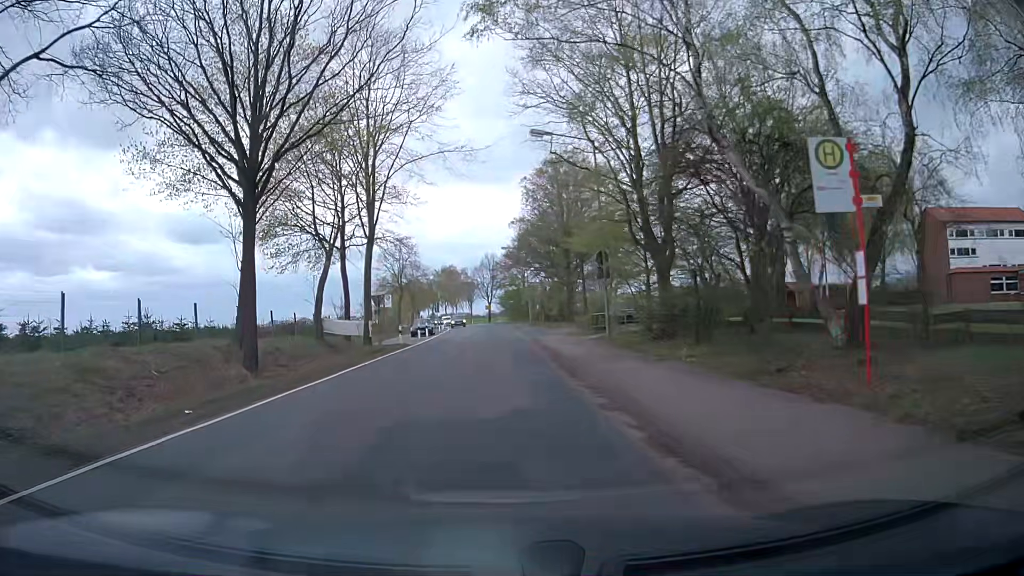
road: secondary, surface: asphalt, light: Day
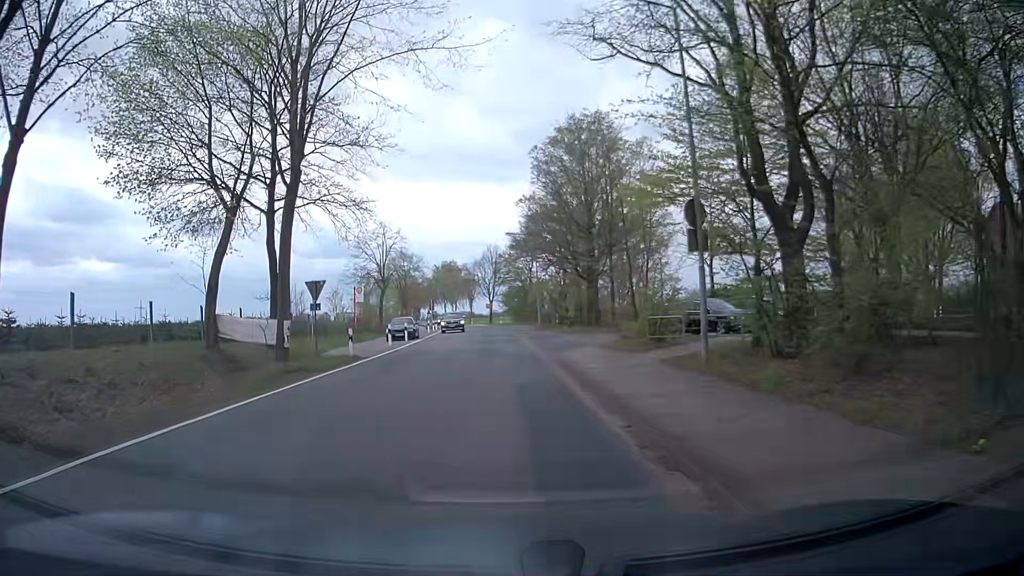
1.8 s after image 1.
(-0.2, +12.1) m; -1°
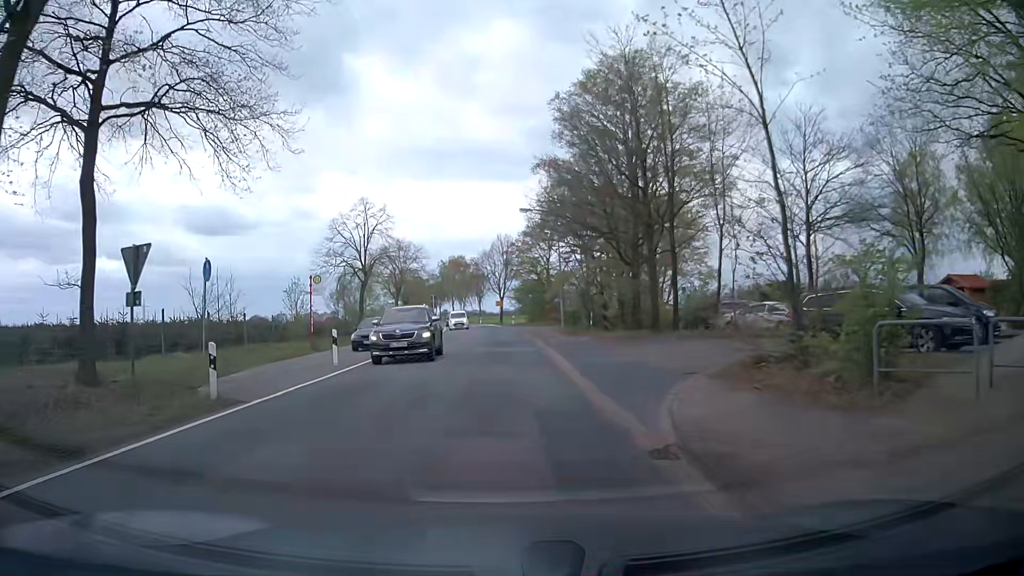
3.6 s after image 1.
(-0.2, +12.4) m; -1°
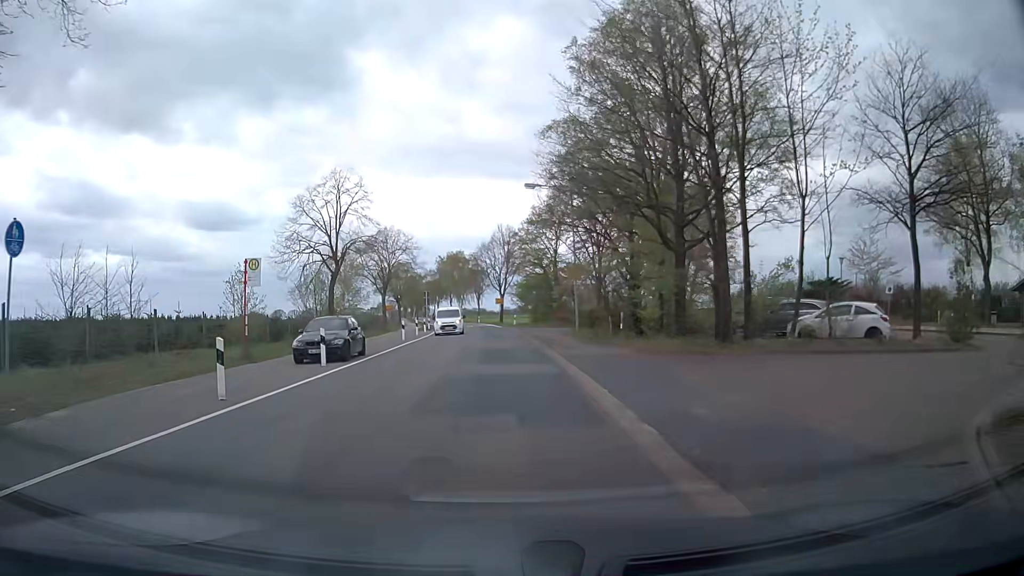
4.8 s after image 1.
(0.0, +8.4) m; +1°
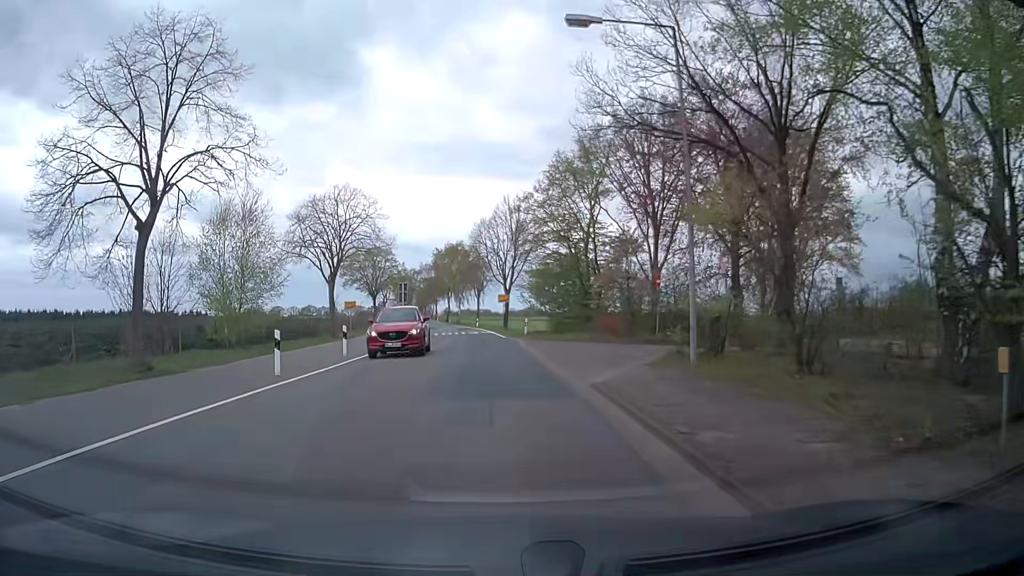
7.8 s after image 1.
(-0.4, +21.4) m; -1°
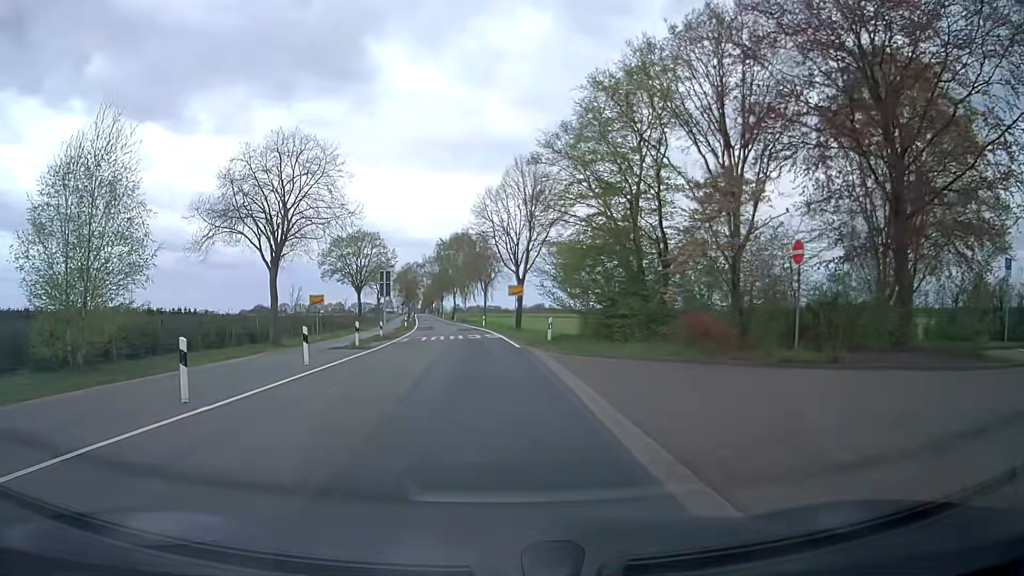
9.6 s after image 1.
(-0.2, +13.1) m; -1°
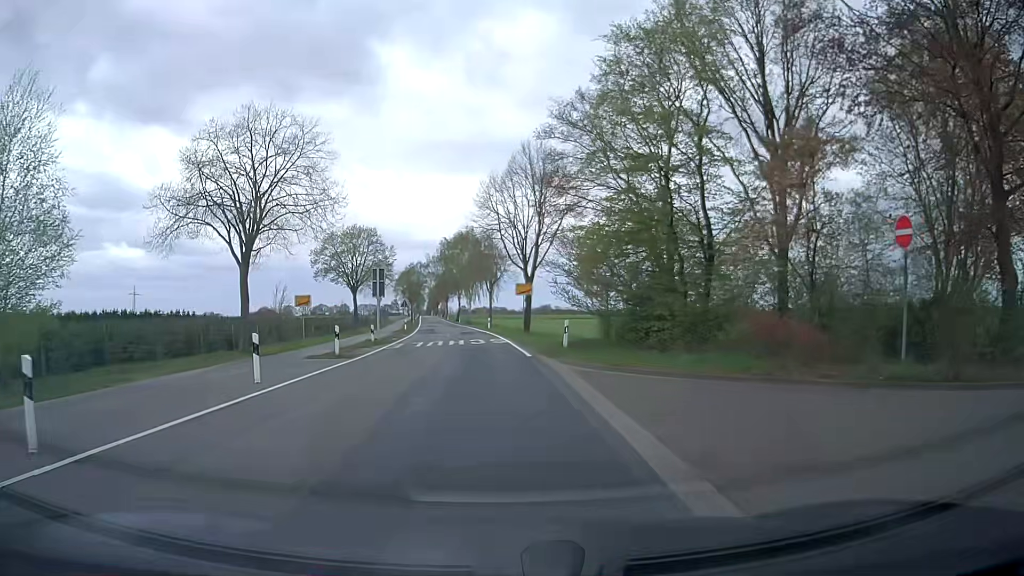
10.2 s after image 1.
(0.0, +4.4) m; -1°
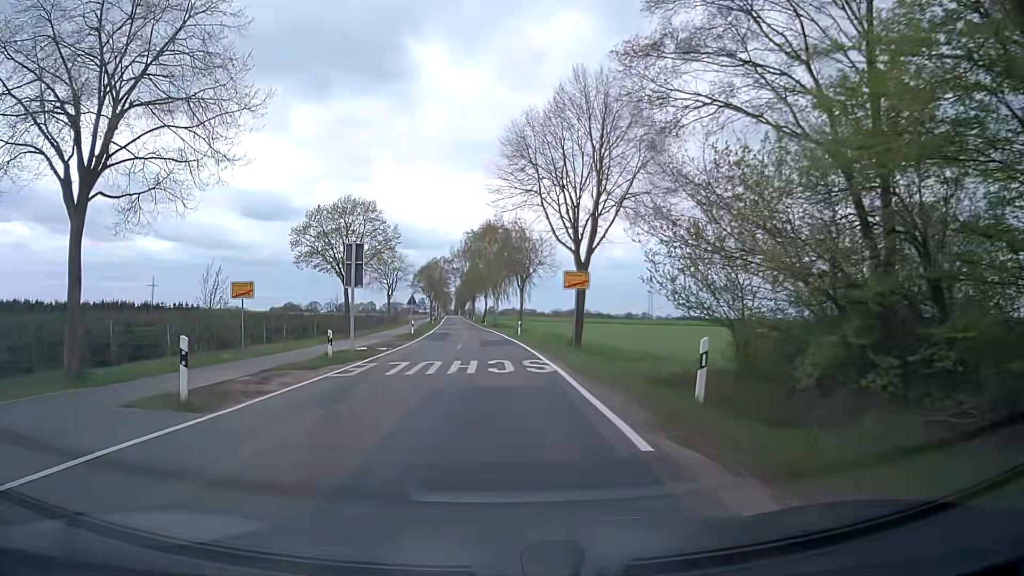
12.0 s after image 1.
(-0.3, +13.5) m; -3°
(0, +10) (0, +20) (0, +30) (-1, +40) (-1, +50) (-2, +60) (-2, +70) (-3, +80) (-3, +90) (-4, +100) m
